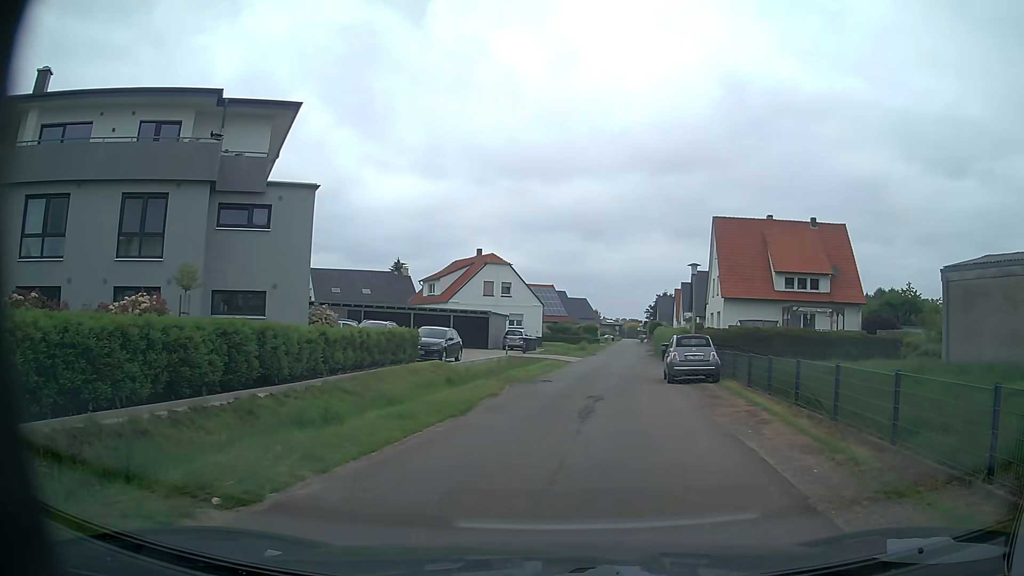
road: residential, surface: asphalt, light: Day
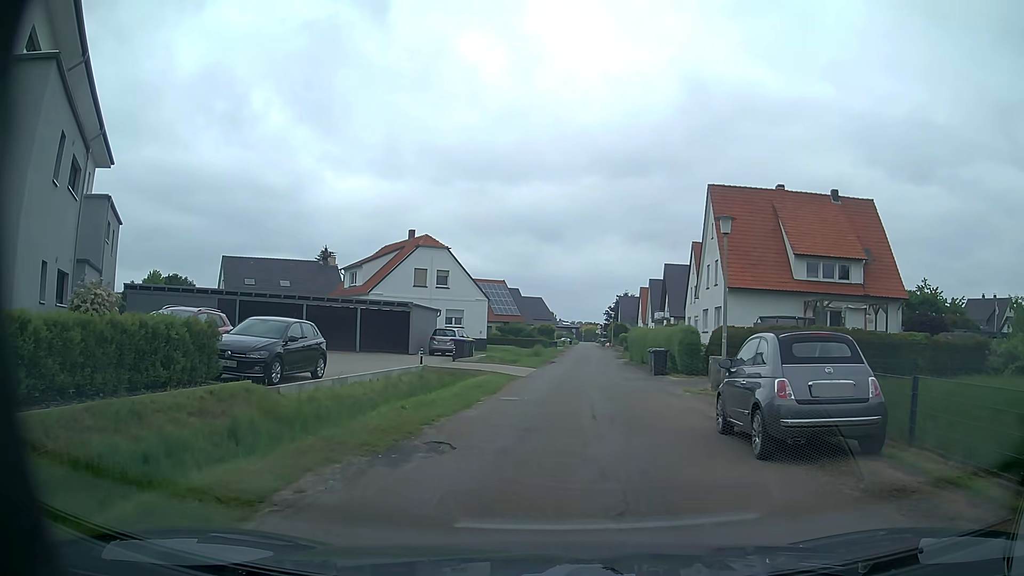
(+0.5, +13.2) m; +3°
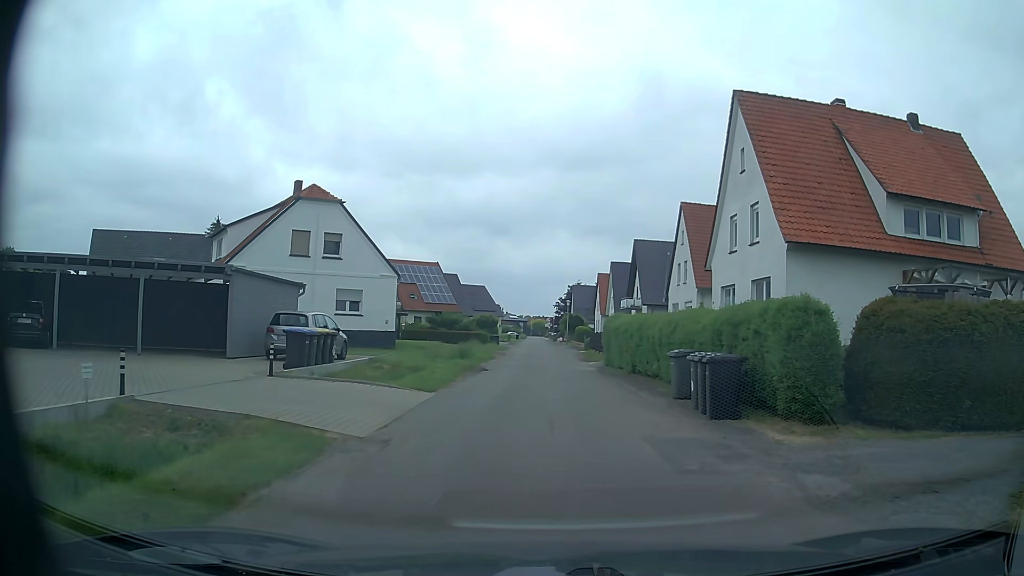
(+0.8, +16.5) m; +5°
(0, +10) (0, +20) (-1, +30) (-1, +40) (-1, +50) (-1, +60) (-2, +70) (-2, +80) (-2, +90) (-2, +100) m
